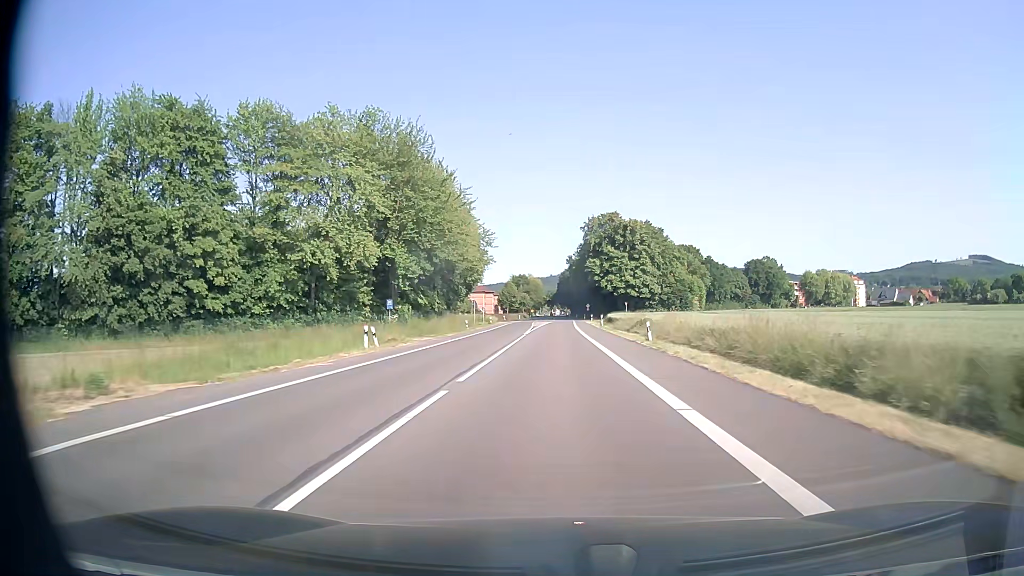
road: tertiary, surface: asphalt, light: Day
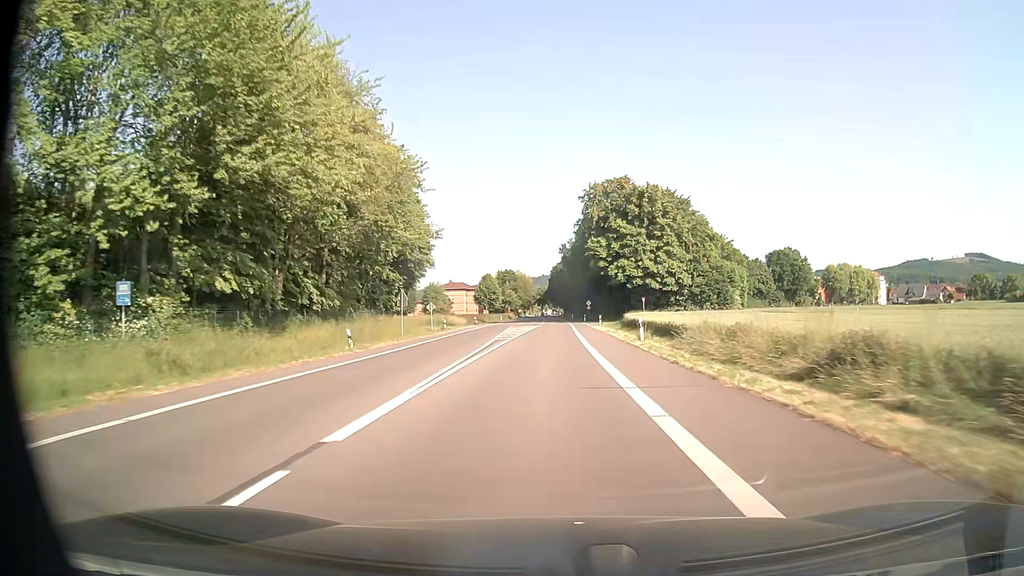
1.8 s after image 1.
(+0.2, +35.7) m; +1°
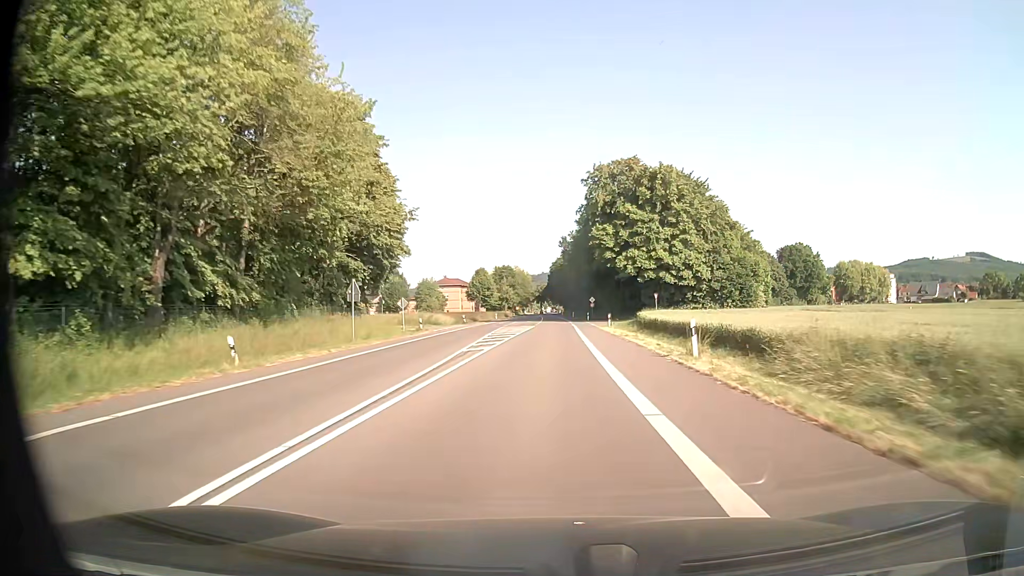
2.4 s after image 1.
(-0.1, +11.6) m; 0°
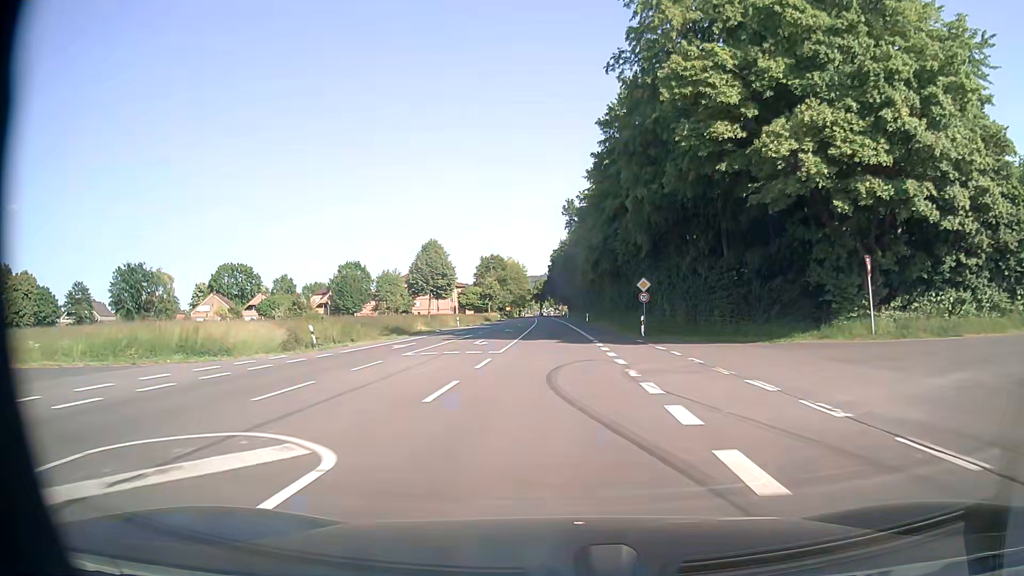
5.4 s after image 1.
(-0.2, +54.7) m; 0°
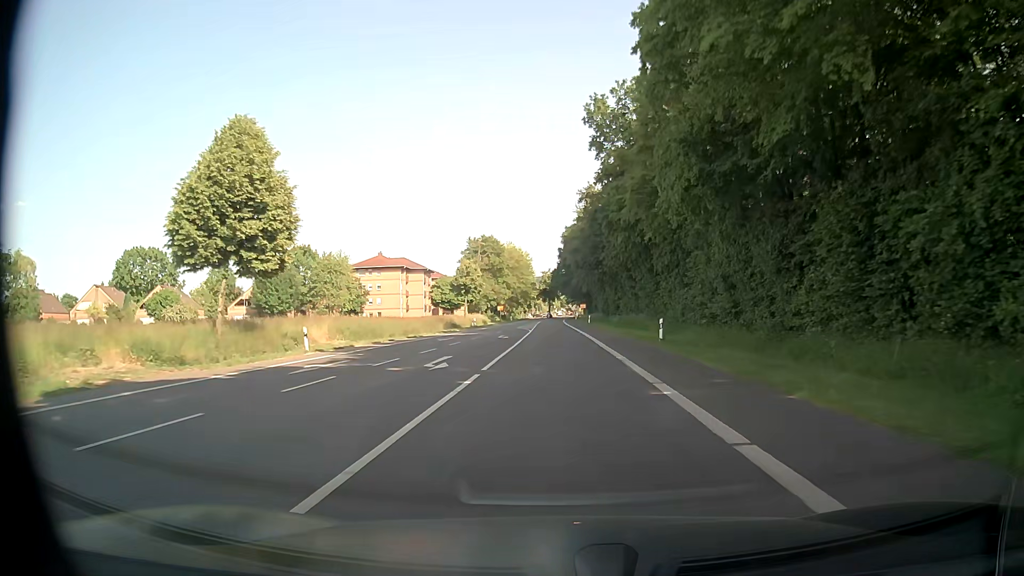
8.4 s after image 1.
(-0.6, +52.3) m; -1°
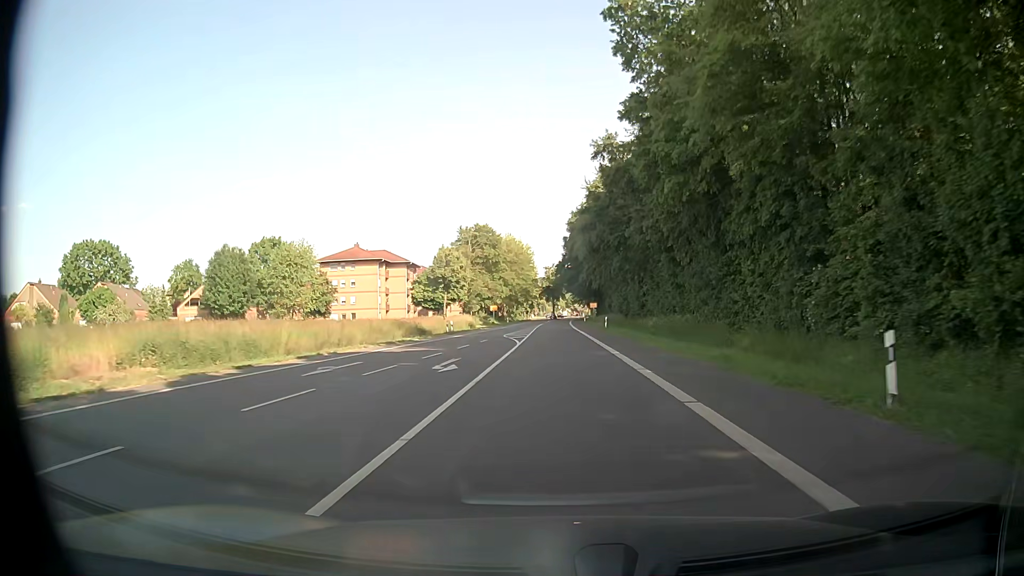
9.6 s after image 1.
(-0.2, +20.5) m; -1°
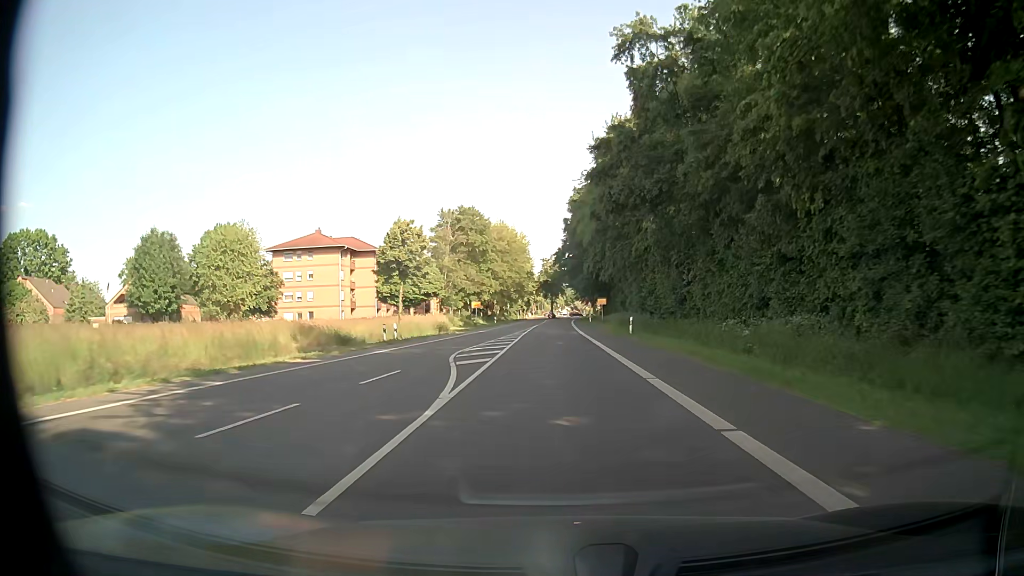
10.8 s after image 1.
(-0.1, +20.3) m; 0°
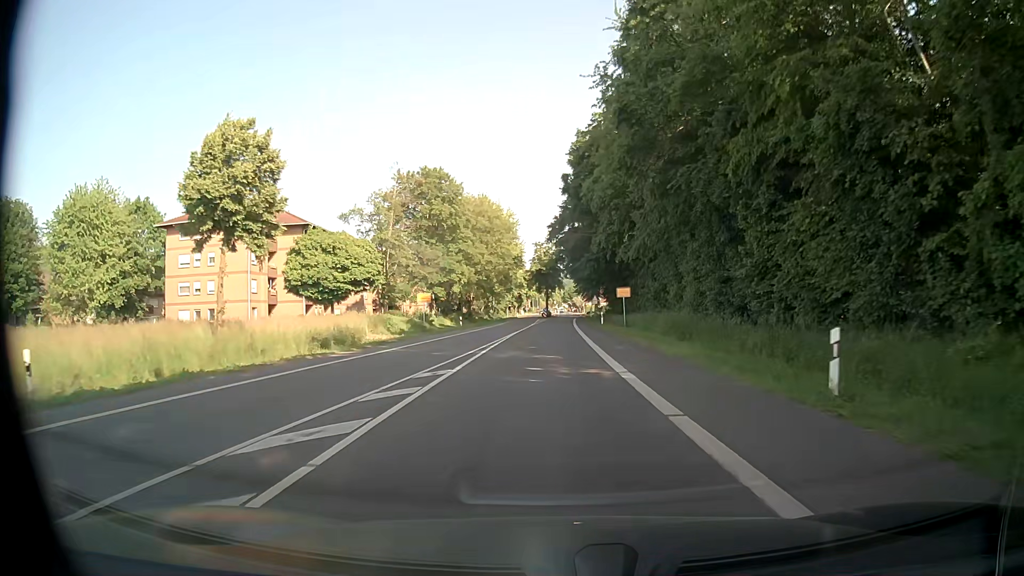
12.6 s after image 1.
(+0.1, +28.6) m; 0°
(0, +10) (0, +20) (0, +30) (0, +40) (0, +50) (0, +60) (0, +70) (0, +80) (0, +90) (+1, +100) m
